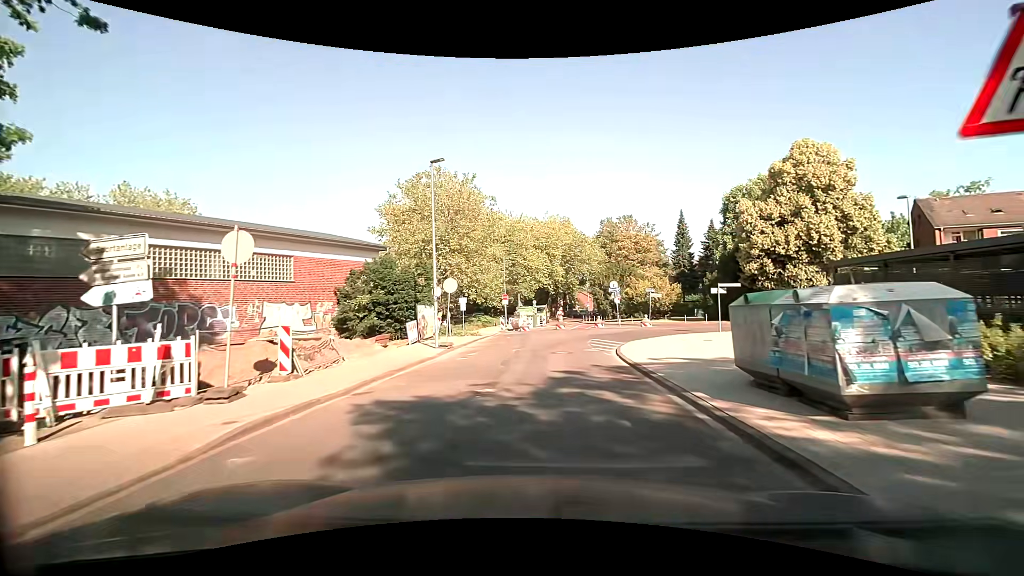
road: residential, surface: asphalt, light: Day
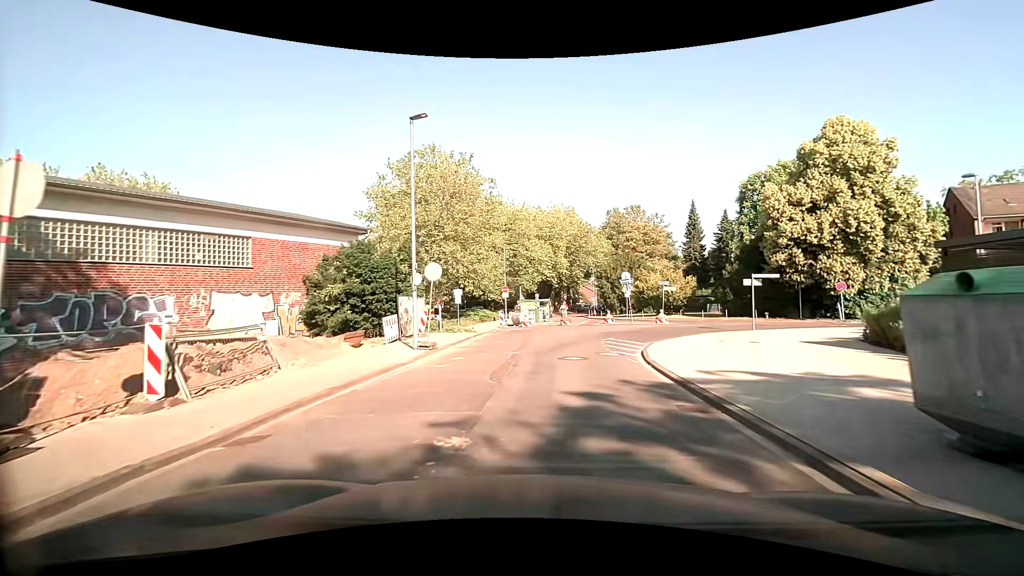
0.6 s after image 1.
(0.0, +3.9) m; +1°
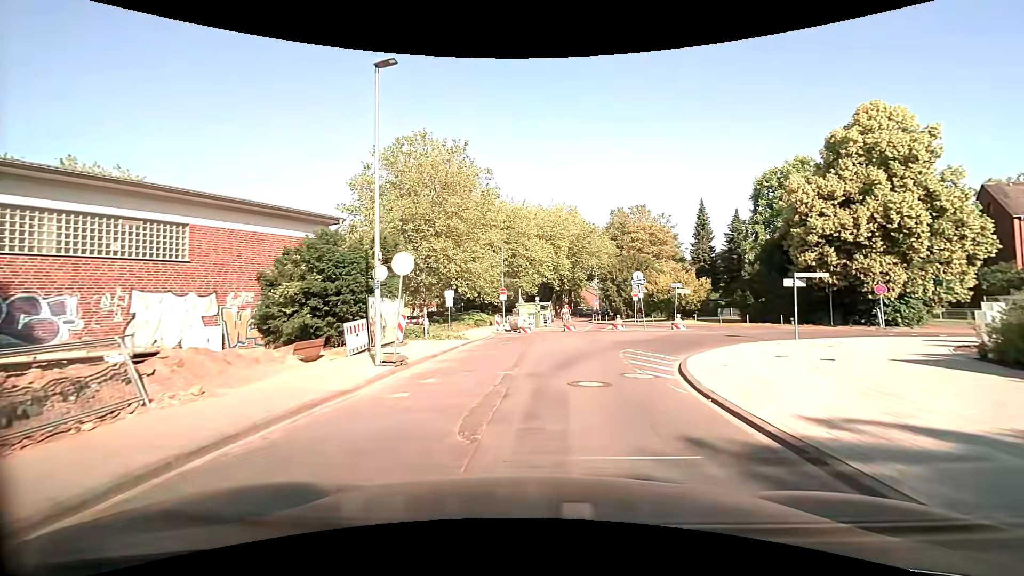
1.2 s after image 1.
(-0.1, +3.9) m; -1°
(0, +10) (+2, +20) (+9, +27) (+19, +29) (+28, +27) (+37, +23) (+47, +20) (+56, +17) (+66, +13) (+75, +10) m
